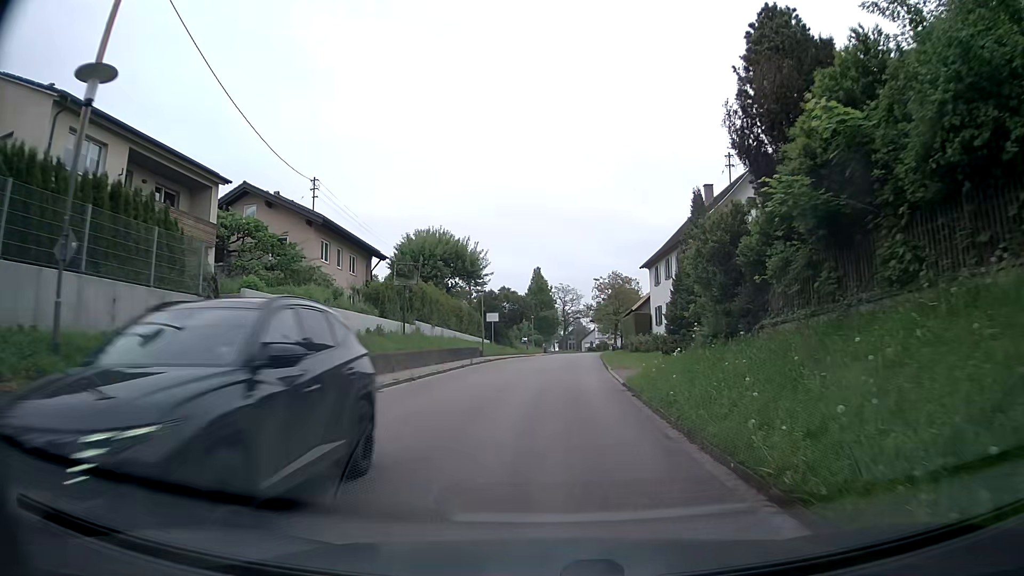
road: tertiary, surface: asphalt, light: Day
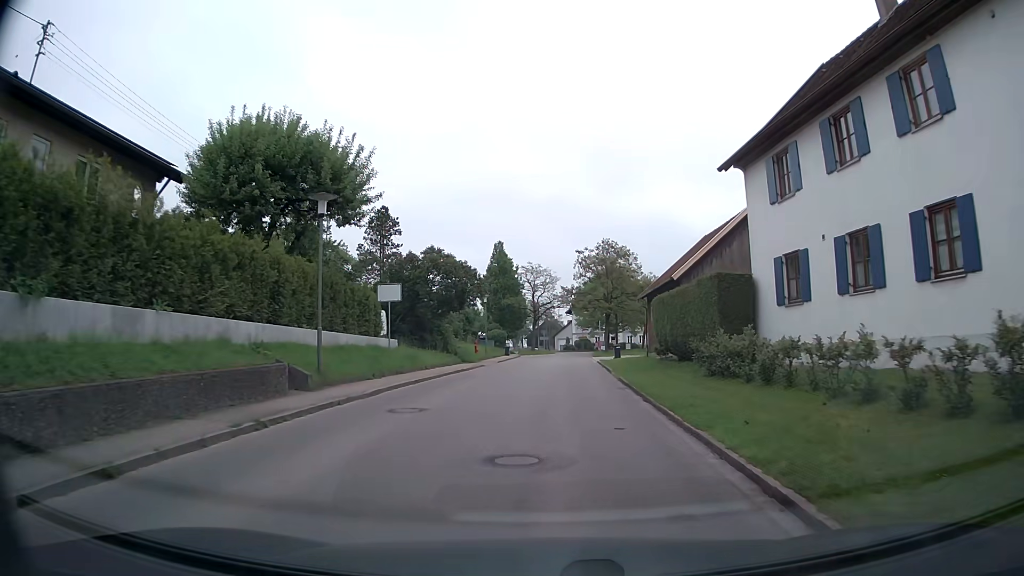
(+0.9, +27.0) m; +3°
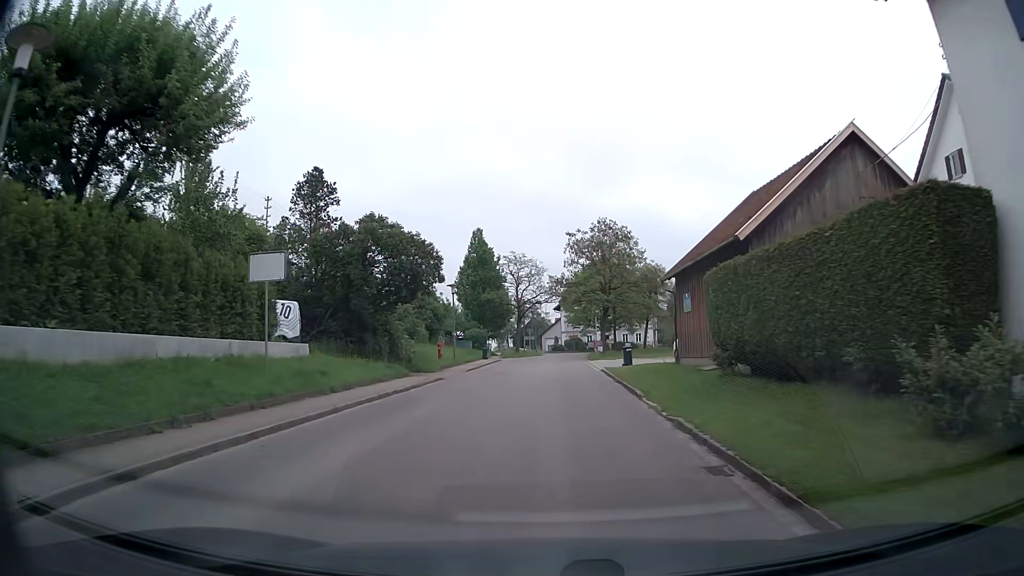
(+0.2, +10.8) m; +1°
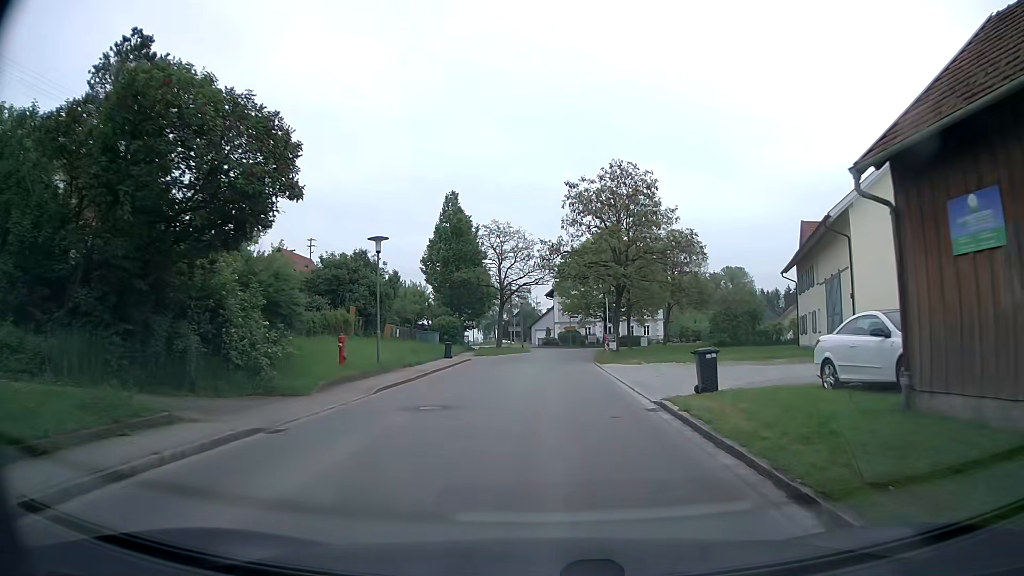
(+0.2, +16.1) m; +1°
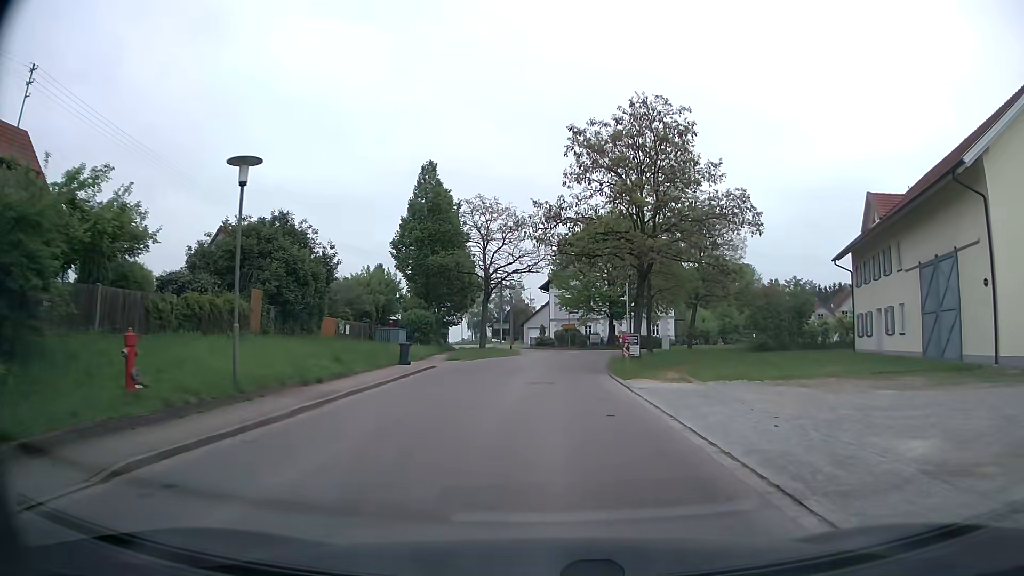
(+0.1, +10.8) m; +1°
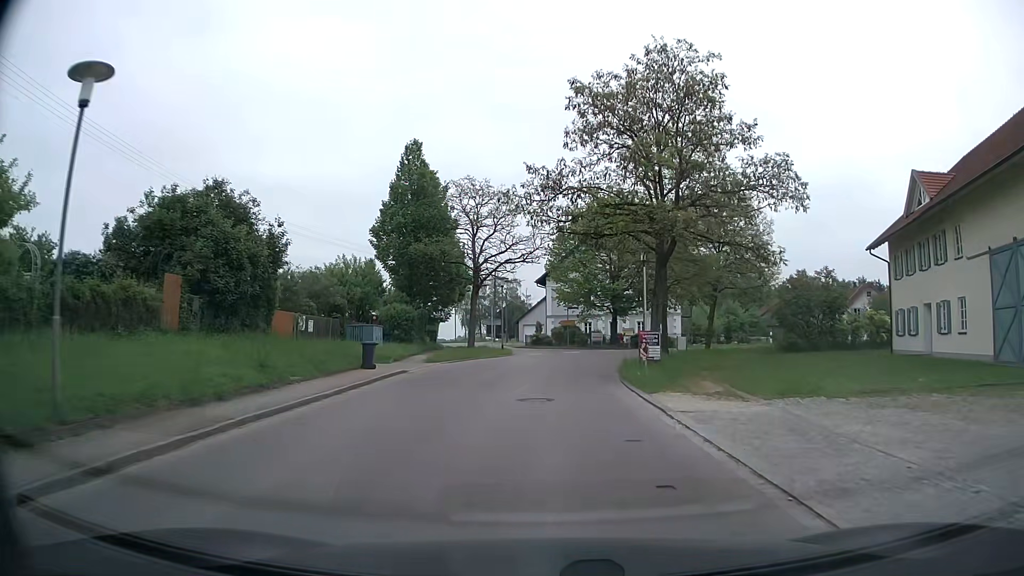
(0.0, +5.3) m; 0°
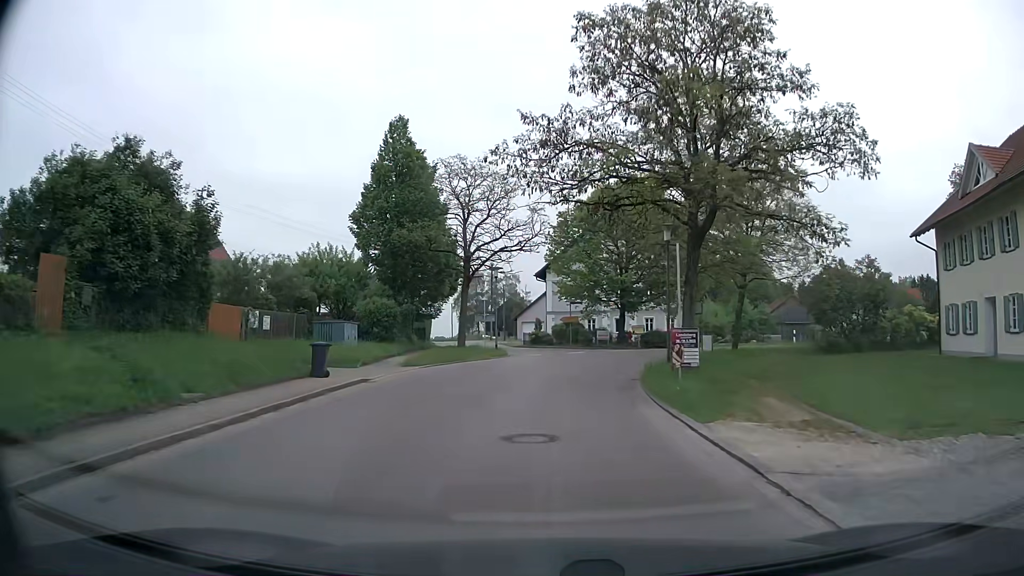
(0.0, +5.0) m; 0°
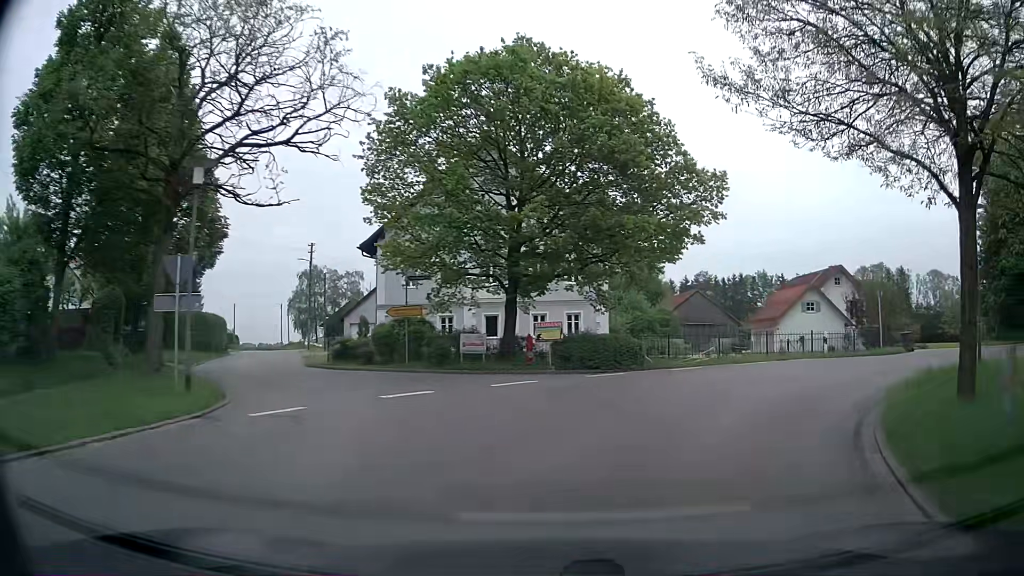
(+1.0, +22.8) m; +12°
